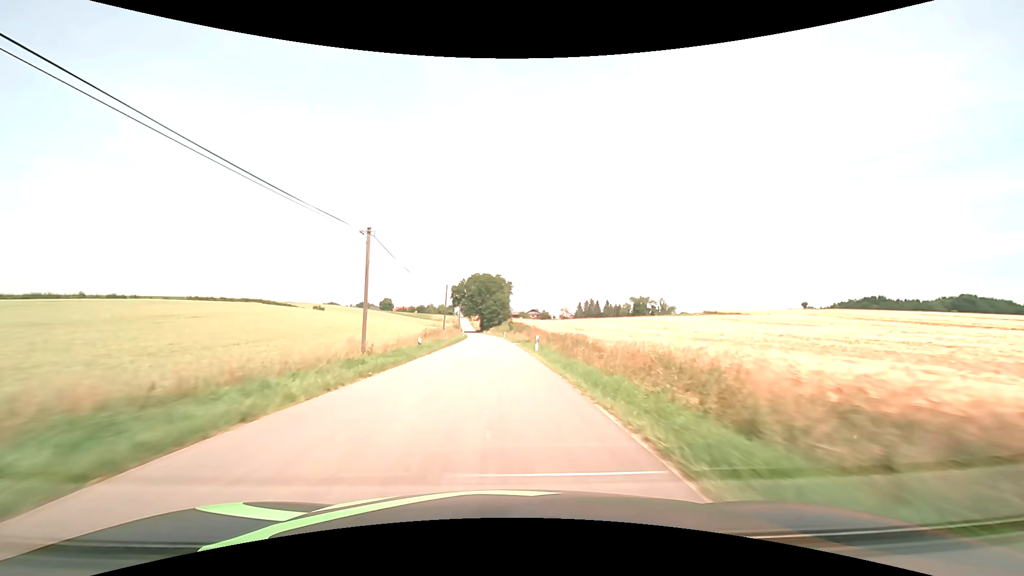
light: Day
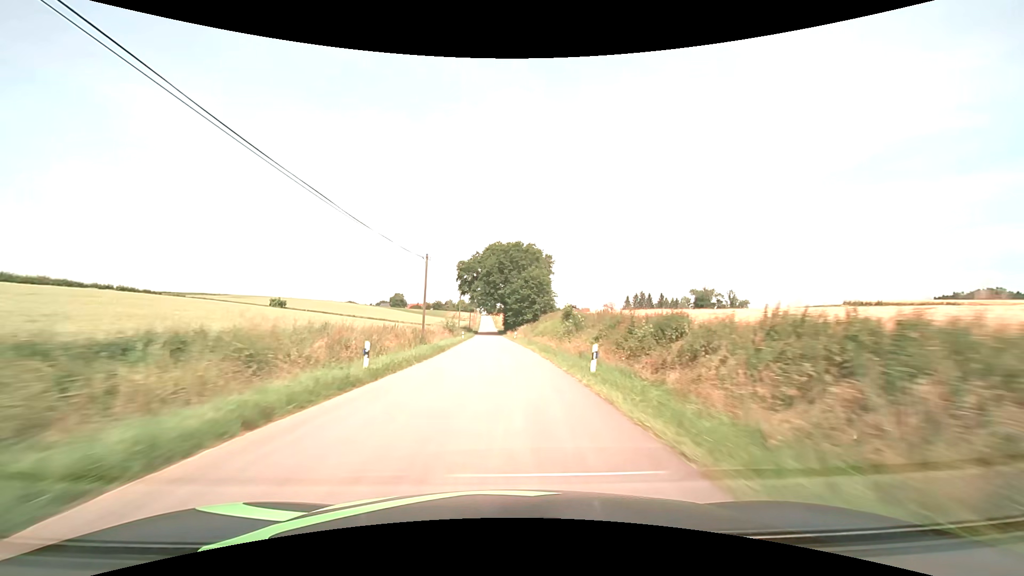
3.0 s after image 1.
(-2.0, +67.2) m; -3°
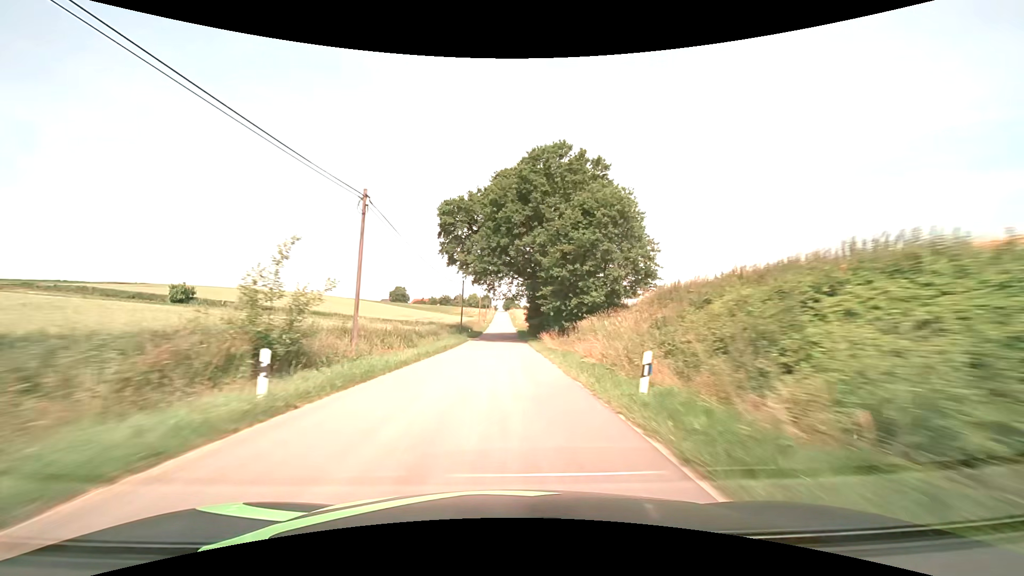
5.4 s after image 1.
(-1.0, +55.4) m; -2°
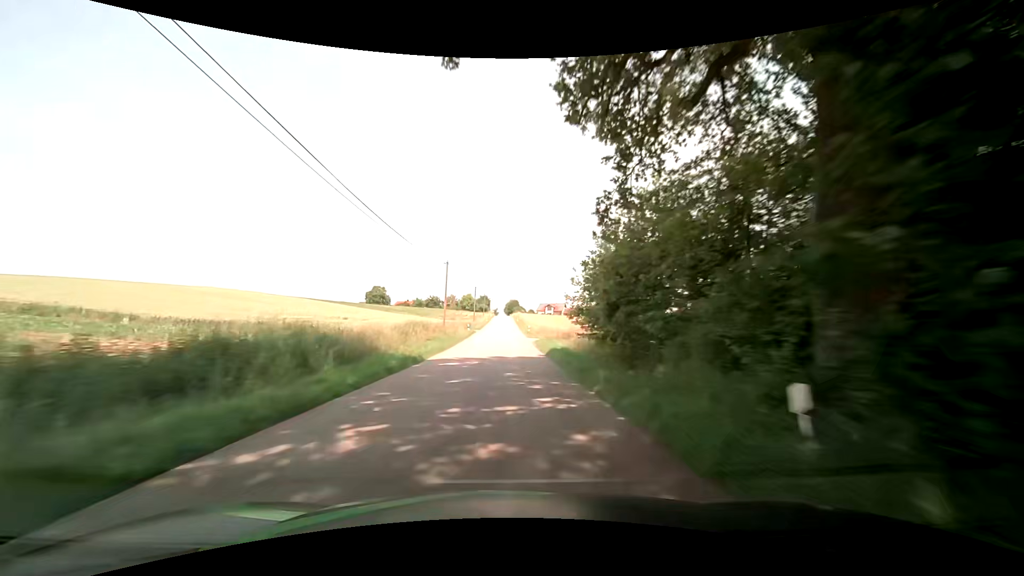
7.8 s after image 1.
(-0.2, +56.1) m; 0°
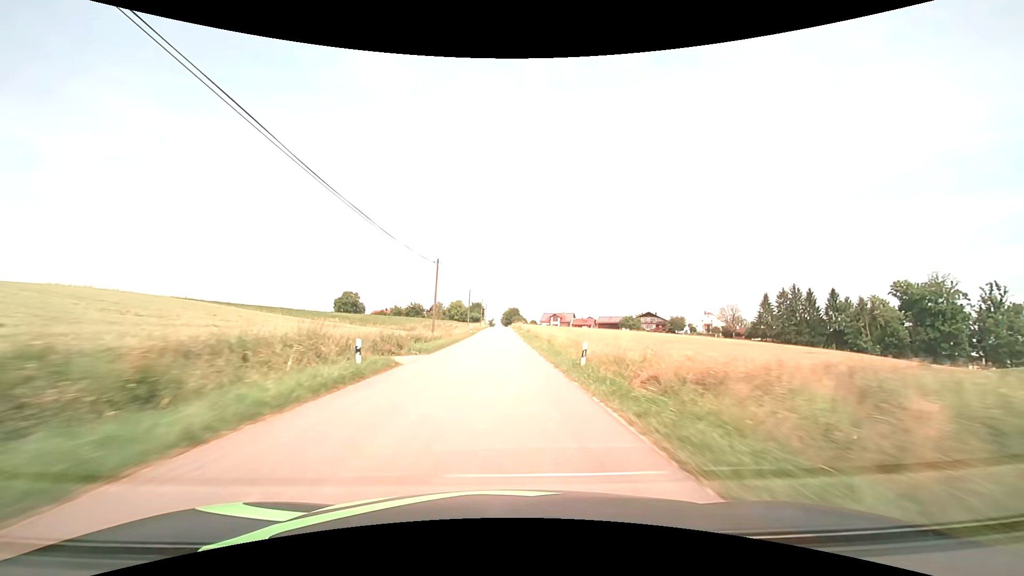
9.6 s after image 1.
(+0.2, +42.0) m; 0°
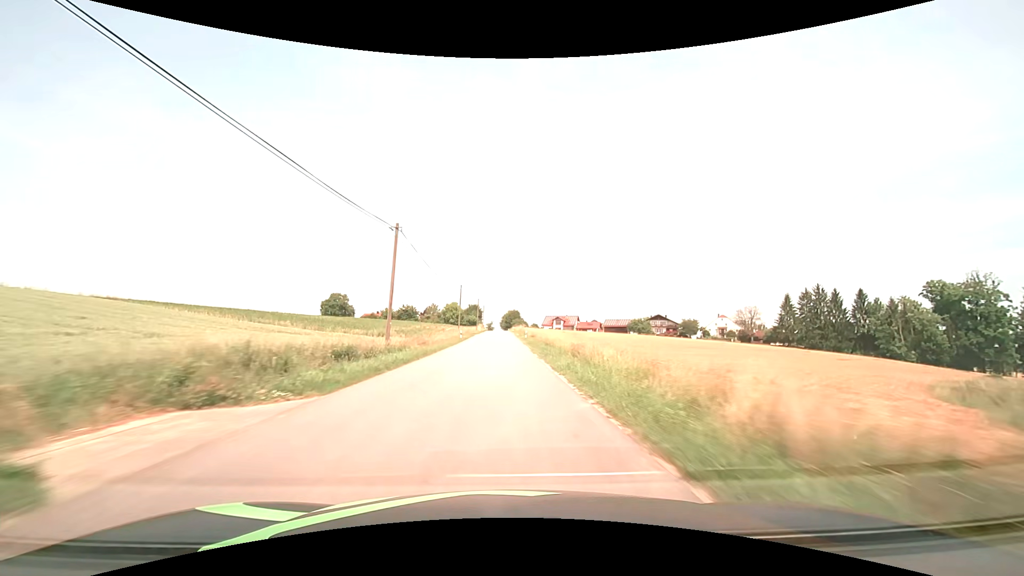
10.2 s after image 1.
(0.0, +13.9) m; 0°
